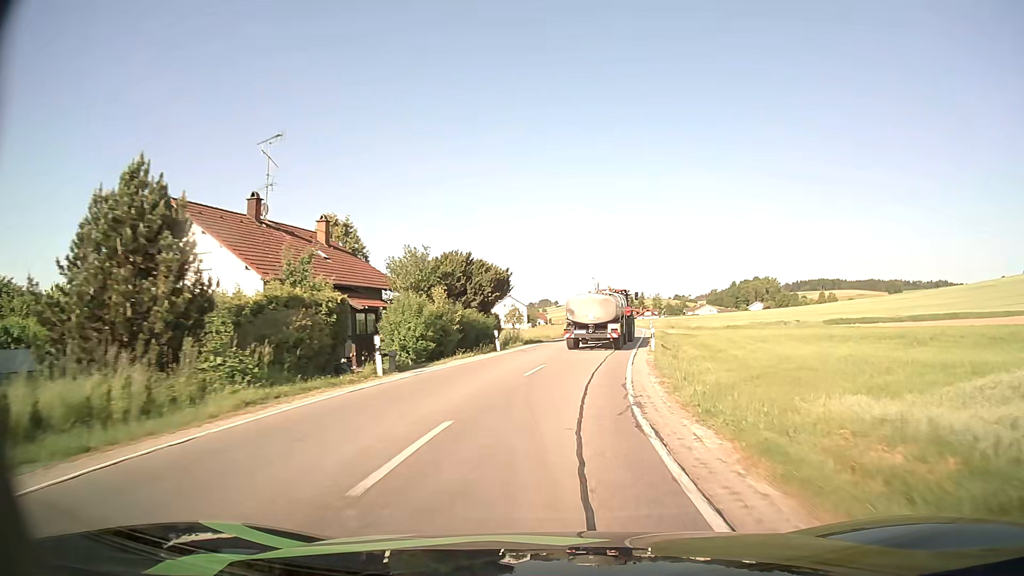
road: secondary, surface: asphalt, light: Day
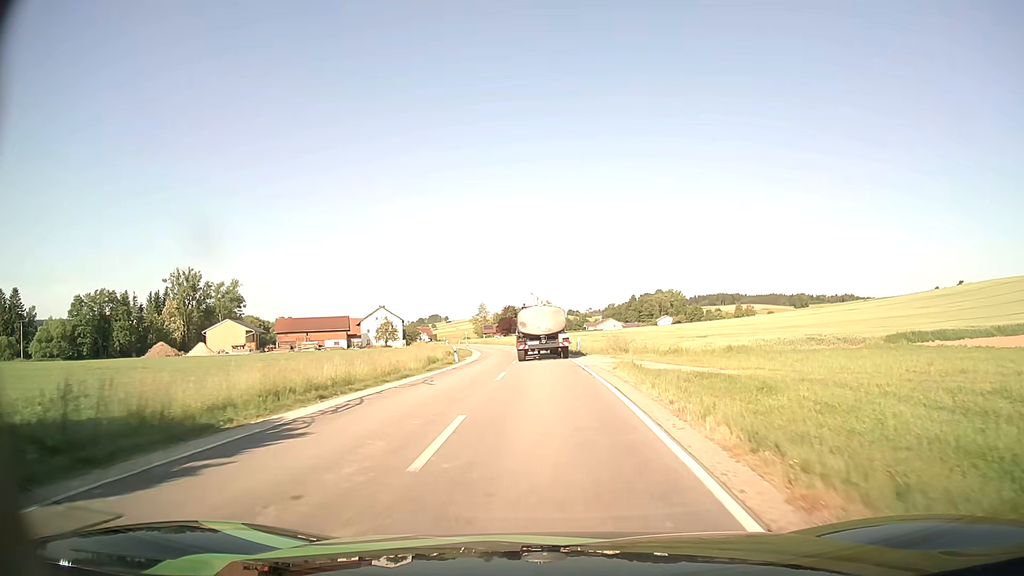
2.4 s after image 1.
(+2.9, +34.4) m; +9°
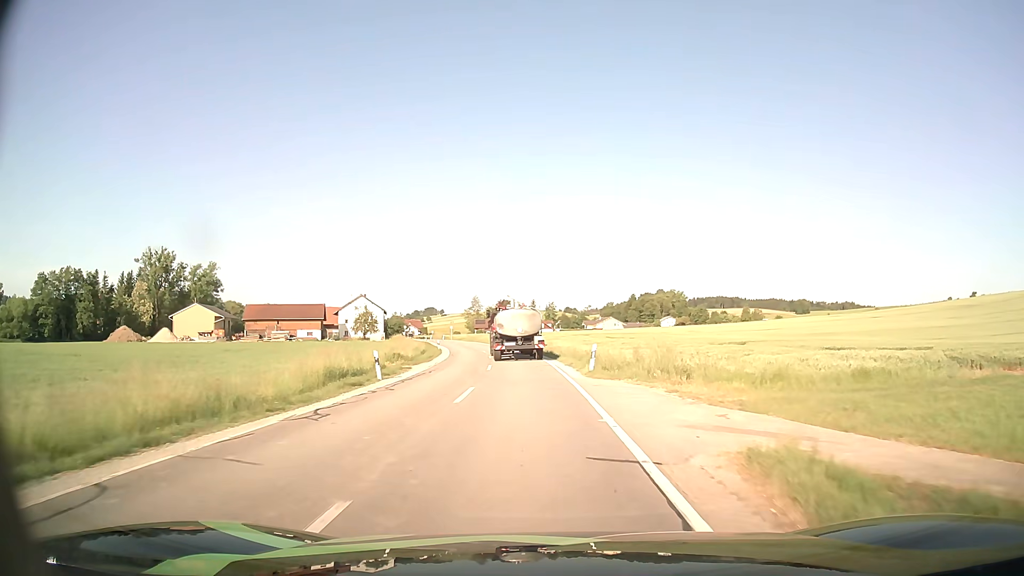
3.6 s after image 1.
(+0.1, +16.9) m; 0°
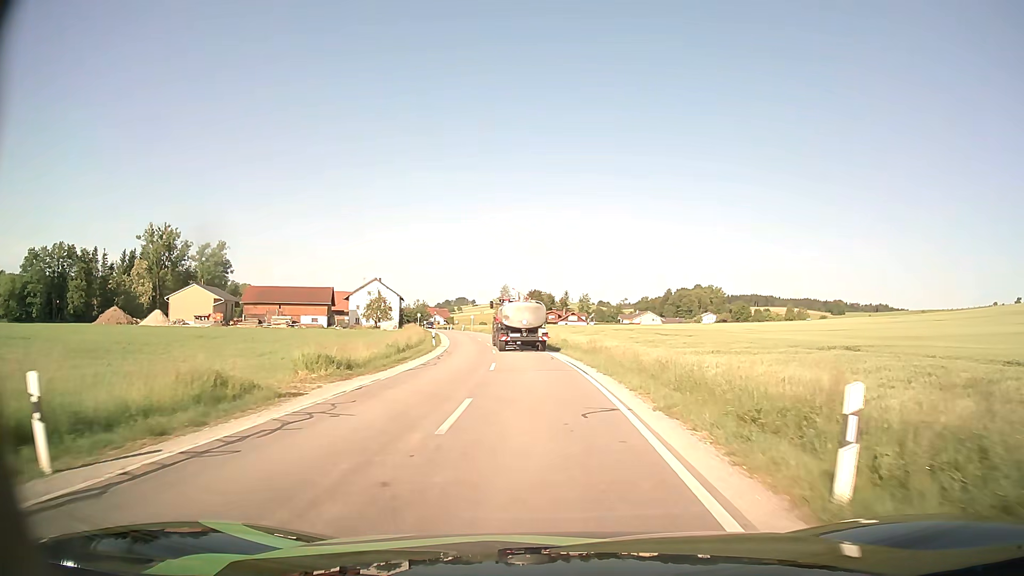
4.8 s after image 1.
(-0.4, +17.2) m; -2°
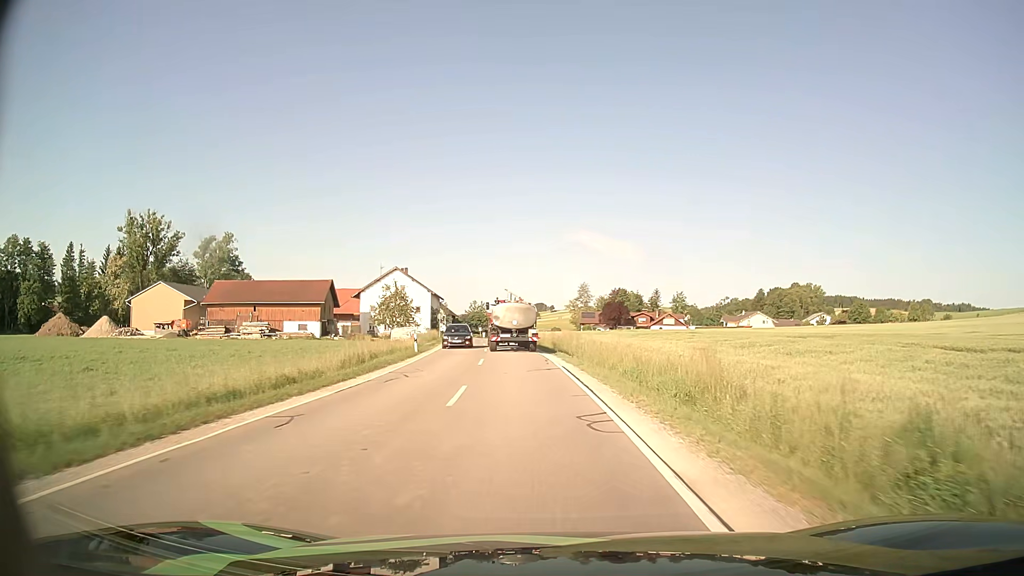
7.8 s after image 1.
(-2.3, +45.3) m; -7°
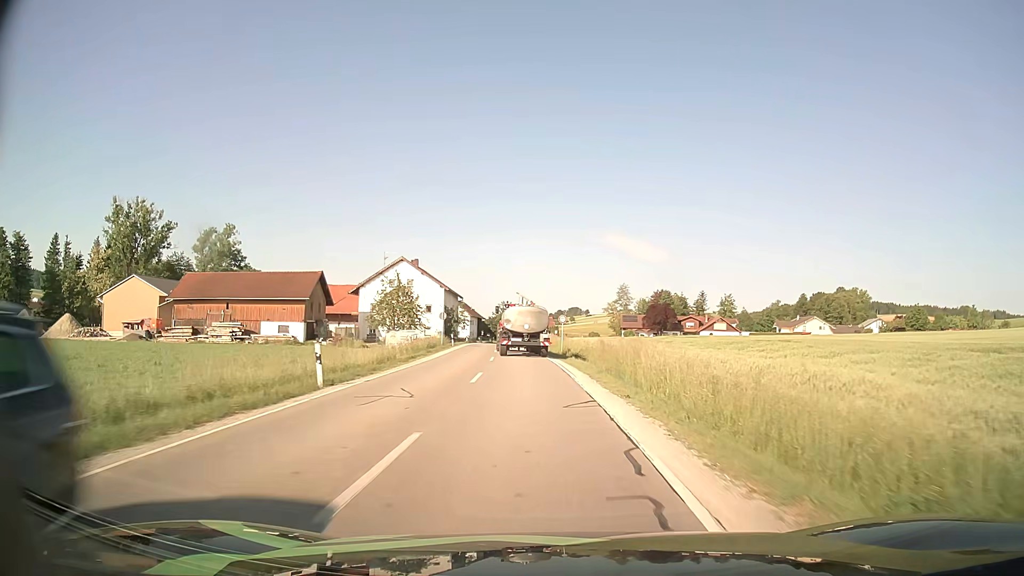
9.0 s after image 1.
(-0.5, +19.0) m; -3°
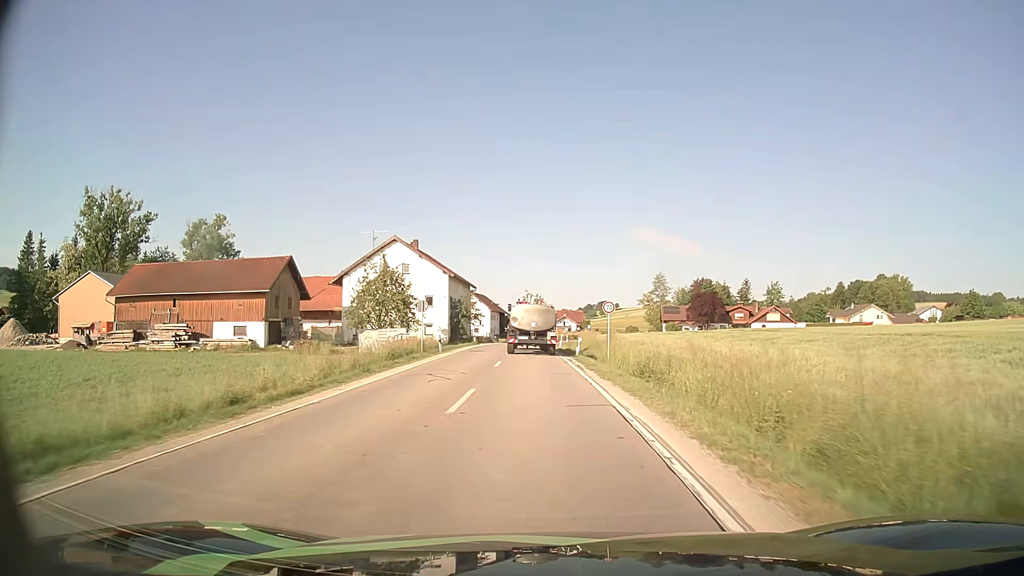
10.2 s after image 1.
(-0.3, +18.4) m; -2°
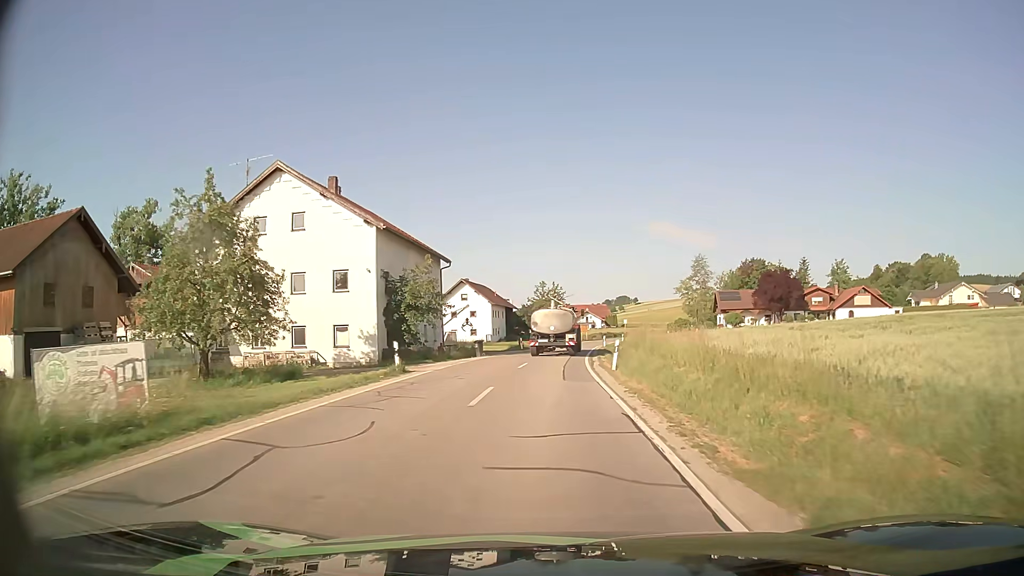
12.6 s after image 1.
(-0.6, +34.1) m; -2°
(0, +10) (0, +20) (0, +30) (+1, +40) (+2, +50) (+3, +60) (+4, +70) (+5, +80) (+7, +90) (+9, +99) m
